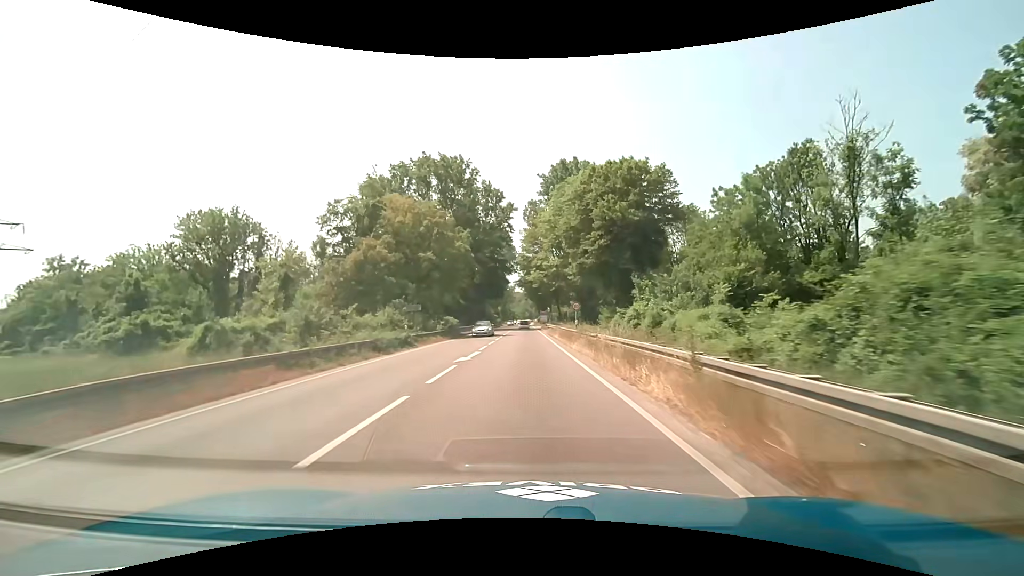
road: primary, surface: asphalt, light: Day
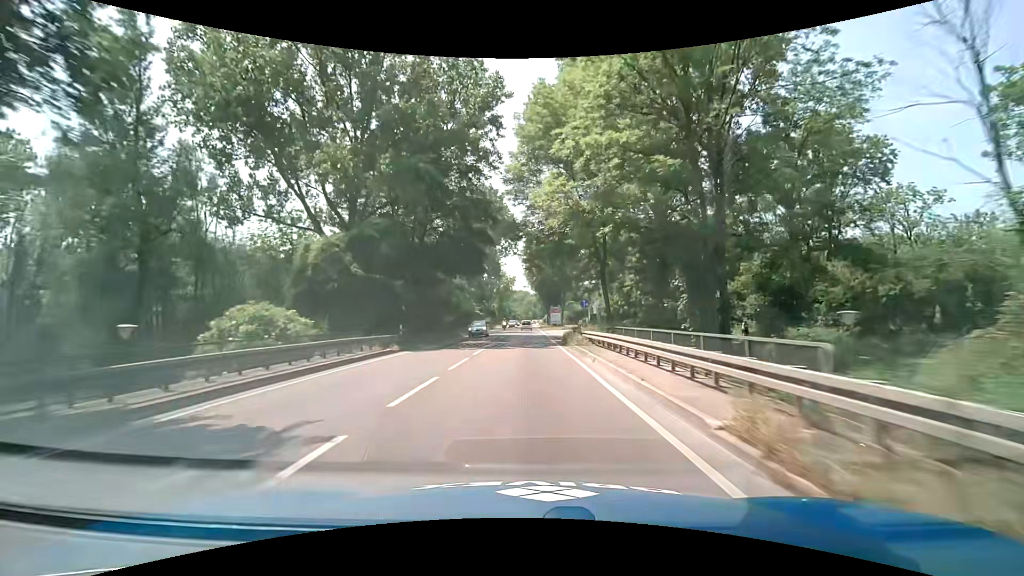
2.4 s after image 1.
(-0.3, +45.0) m; -1°
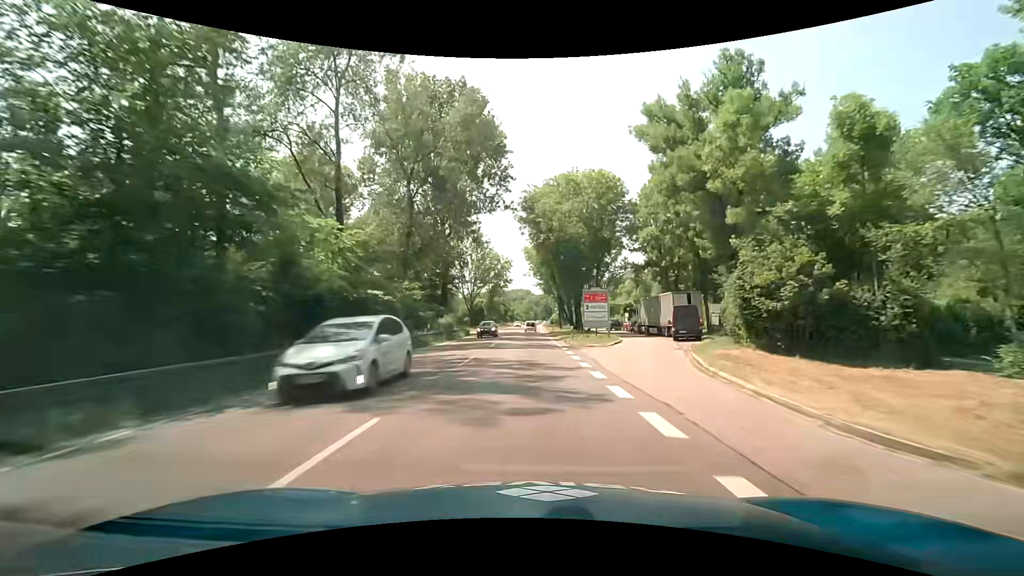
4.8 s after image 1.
(+0.1, +47.9) m; 0°
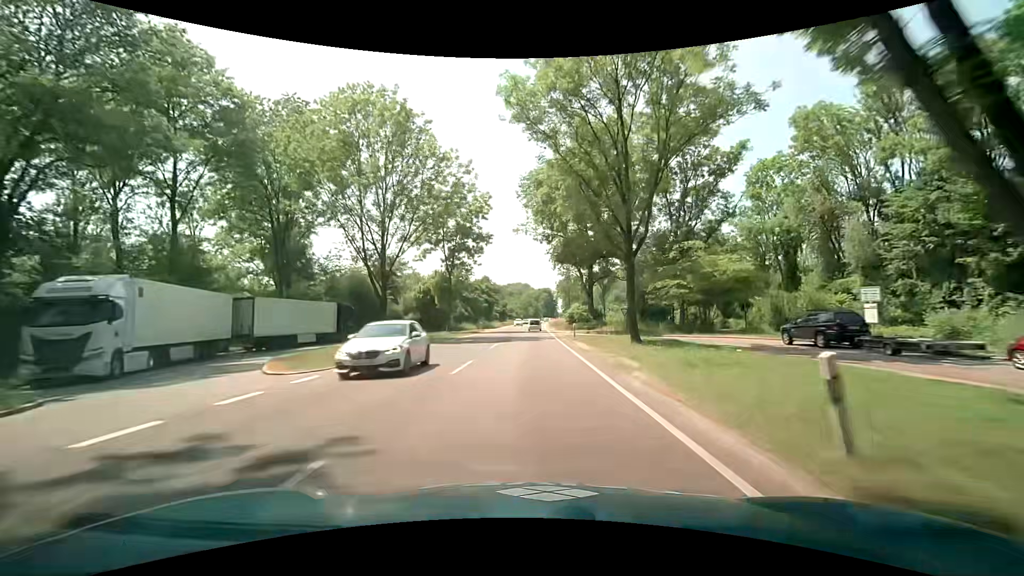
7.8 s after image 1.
(+0.4, +61.9) m; 0°
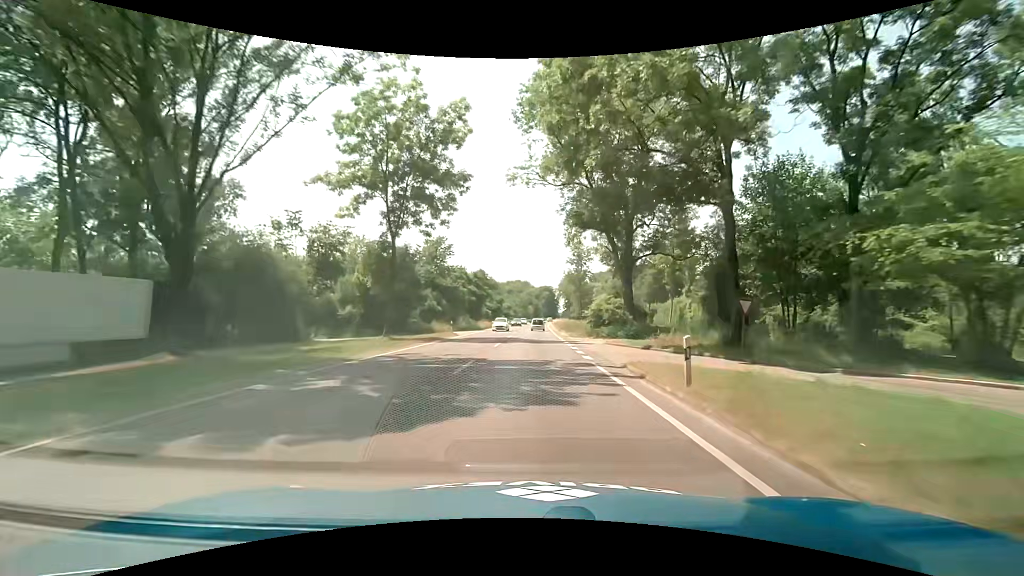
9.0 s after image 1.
(0.0, +24.7) m; +1°
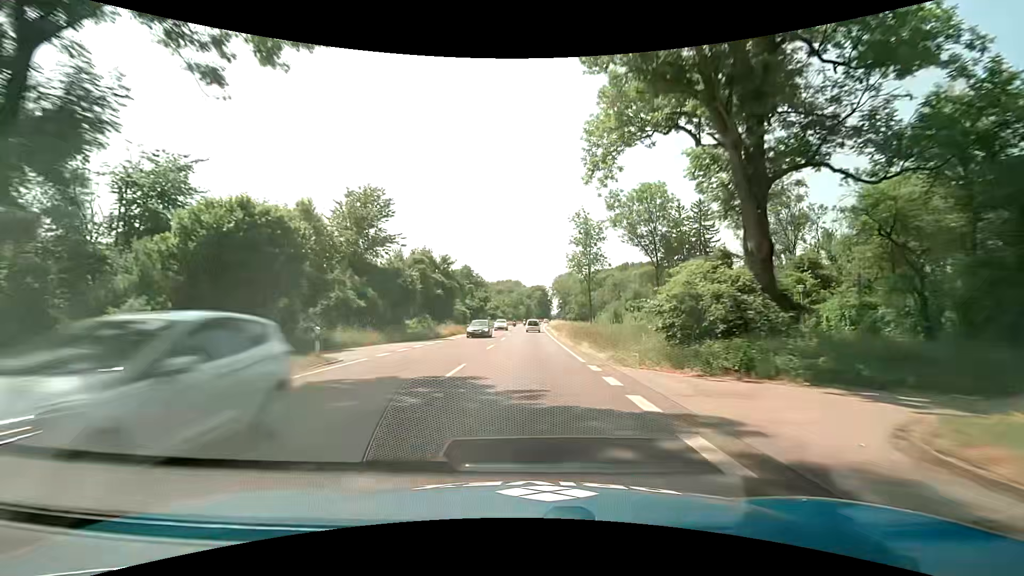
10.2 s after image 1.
(+0.1, +24.7) m; +1°
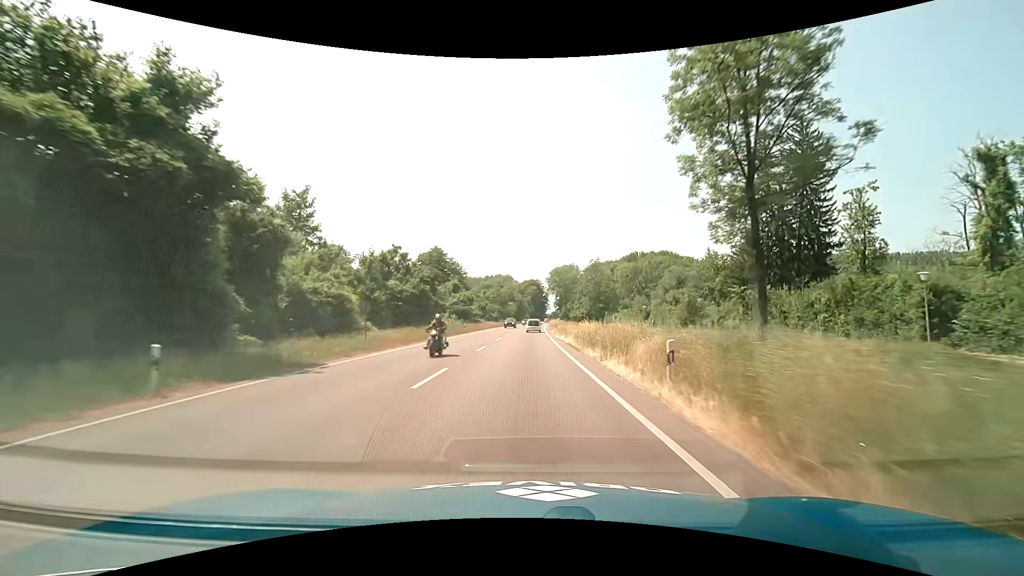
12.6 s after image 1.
(+0.2, +49.4) m; +1°
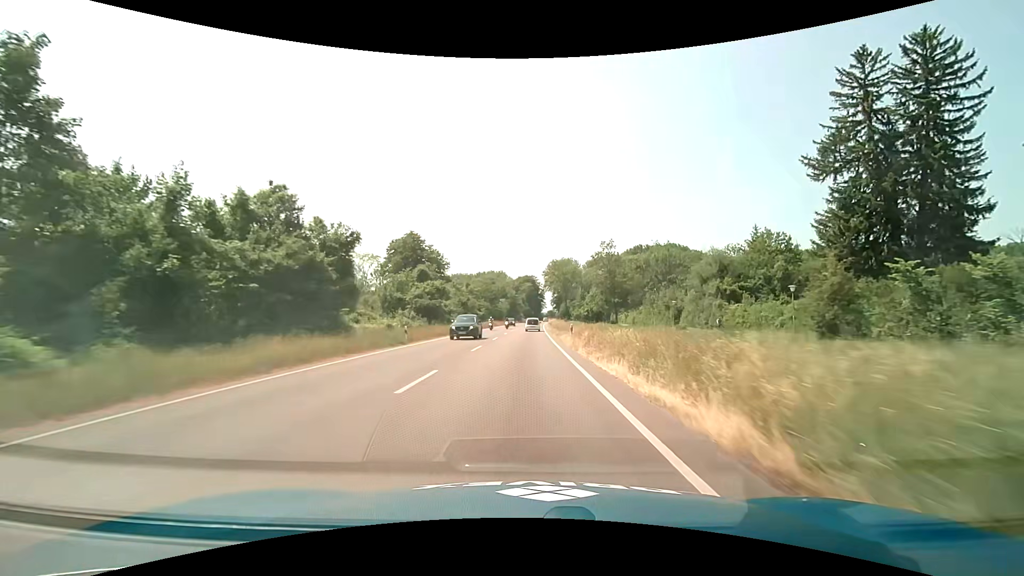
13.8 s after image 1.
(+0.2, +24.5) m; +1°
(0, +10) (0, +20) (0, +30) (0, +40) (+1, +50) (+1, +60) (+1, +70) (+1, +80) (+2, +90) (+2, +100) m
